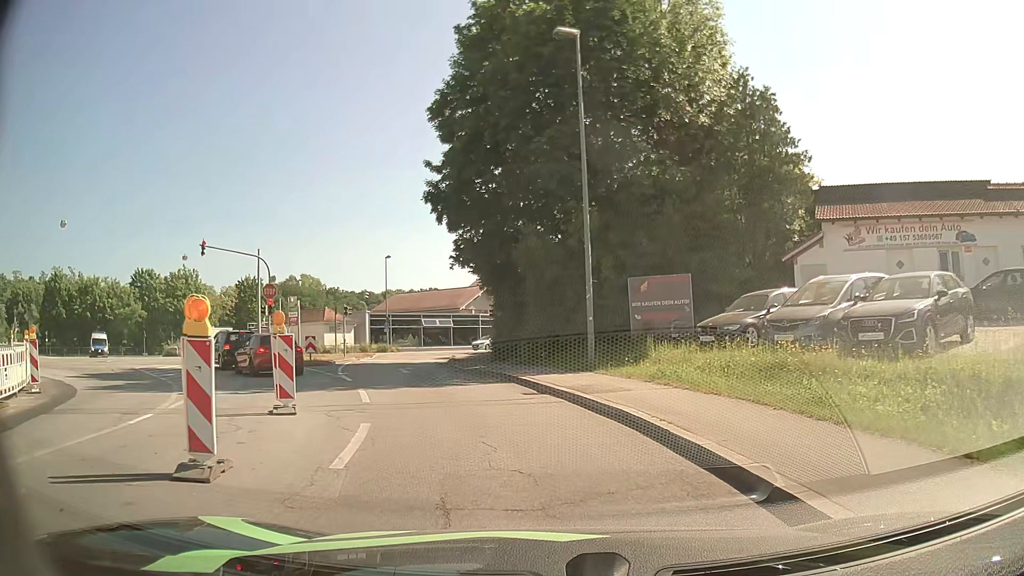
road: tertiary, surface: asphalt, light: Day
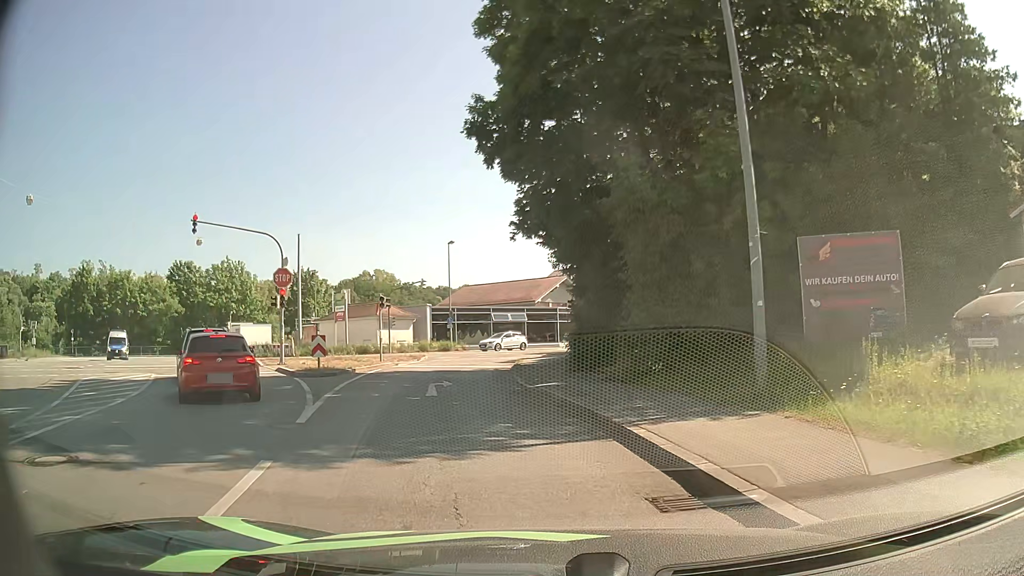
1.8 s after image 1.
(-0.5, +9.0) m; -7°
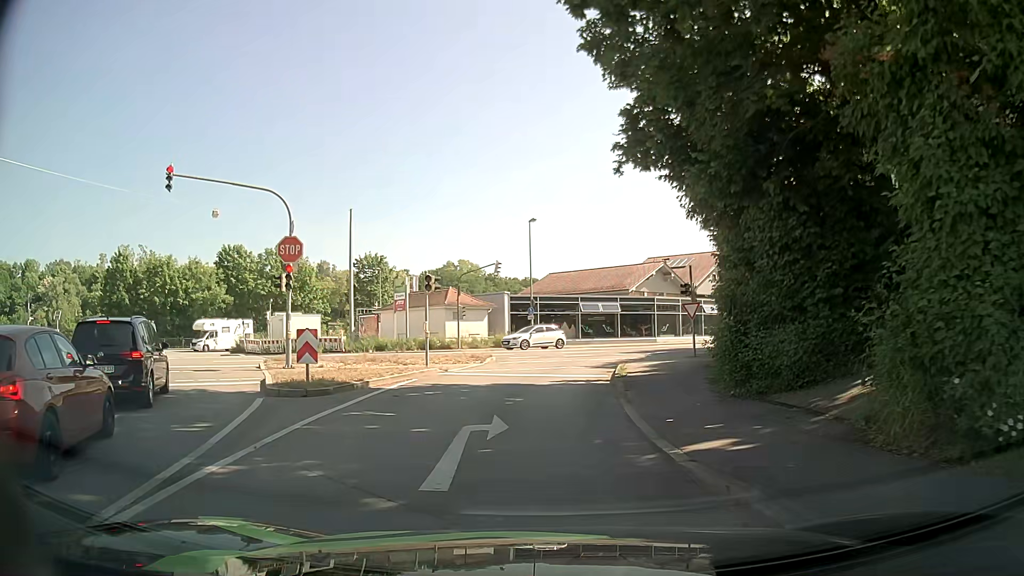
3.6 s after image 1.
(-0.6, +8.7) m; -7°
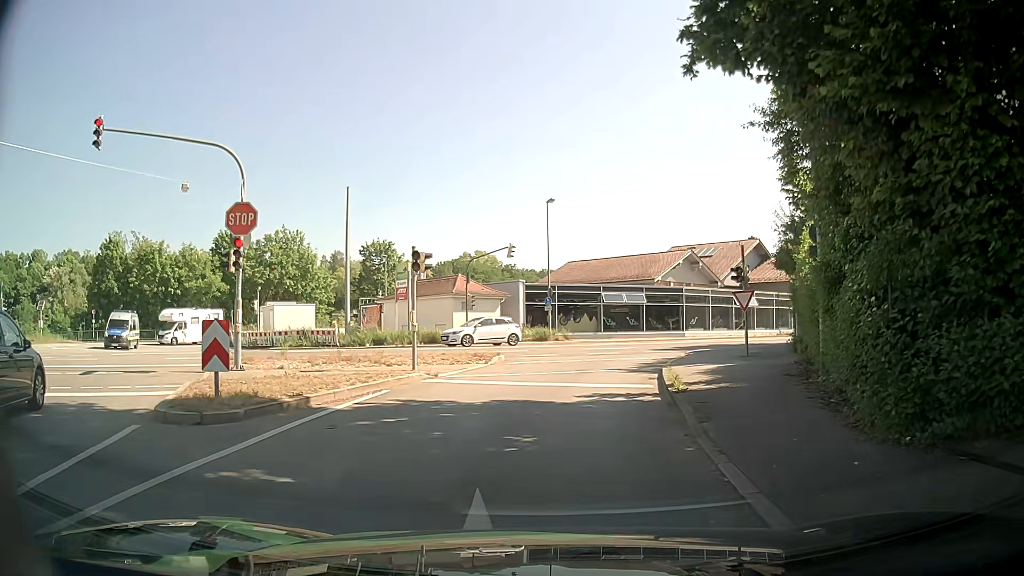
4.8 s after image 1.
(-0.2, +5.1) m; -3°
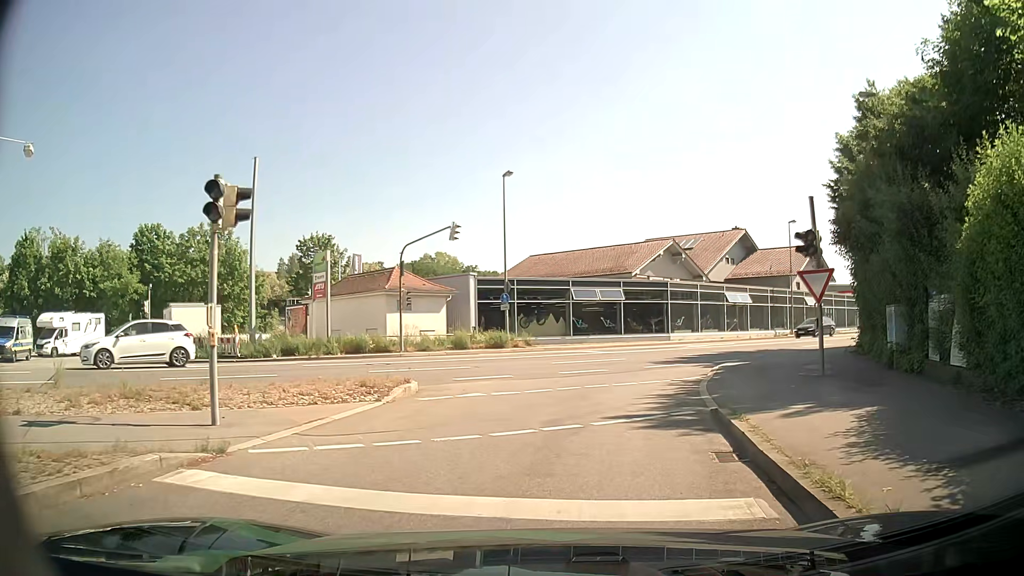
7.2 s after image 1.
(+0.2, +9.4) m; +3°
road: tertiary_link
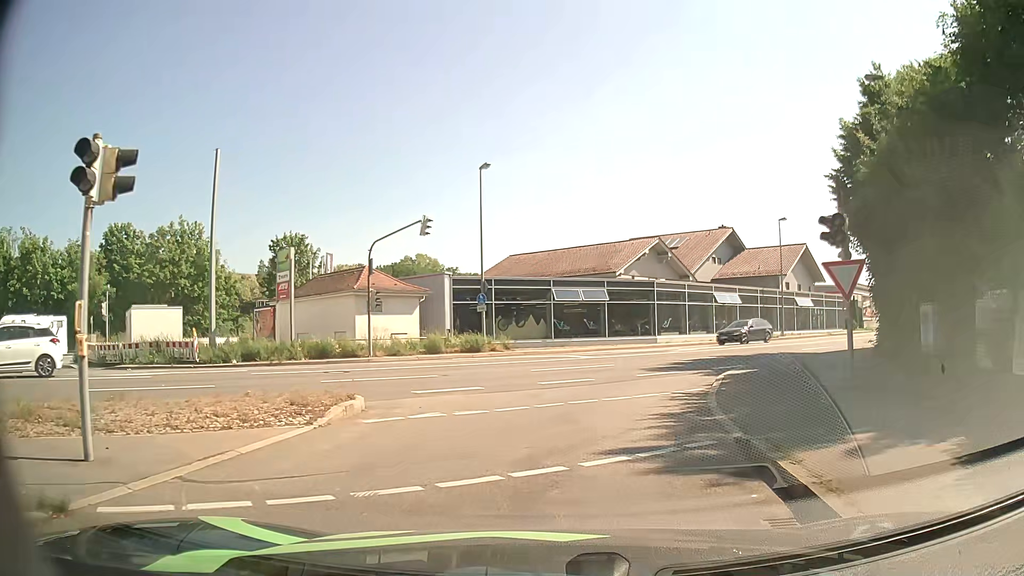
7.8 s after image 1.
(+0.1, +2.4) m; +3°
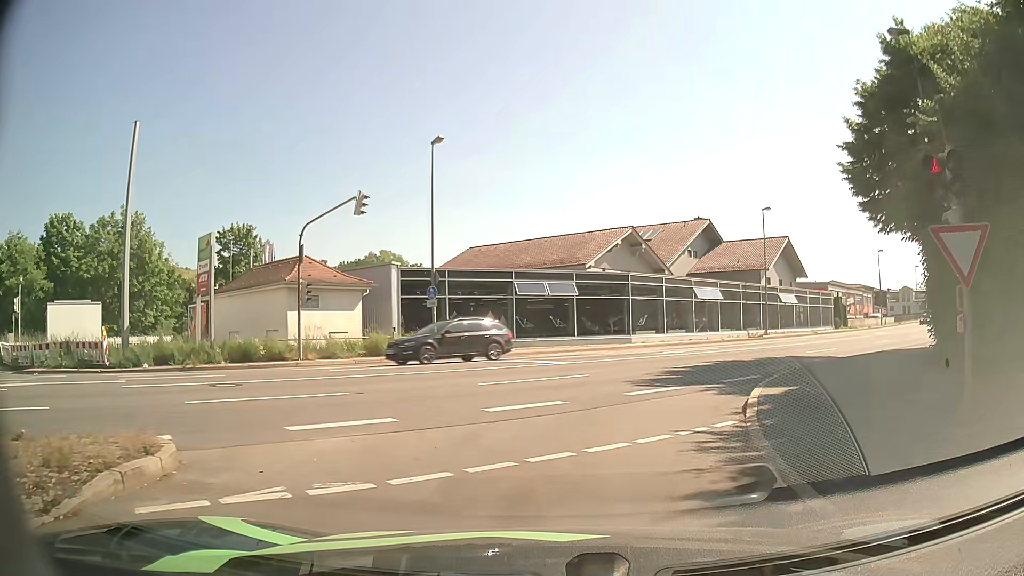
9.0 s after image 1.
(+0.1, +4.7) m; +1°
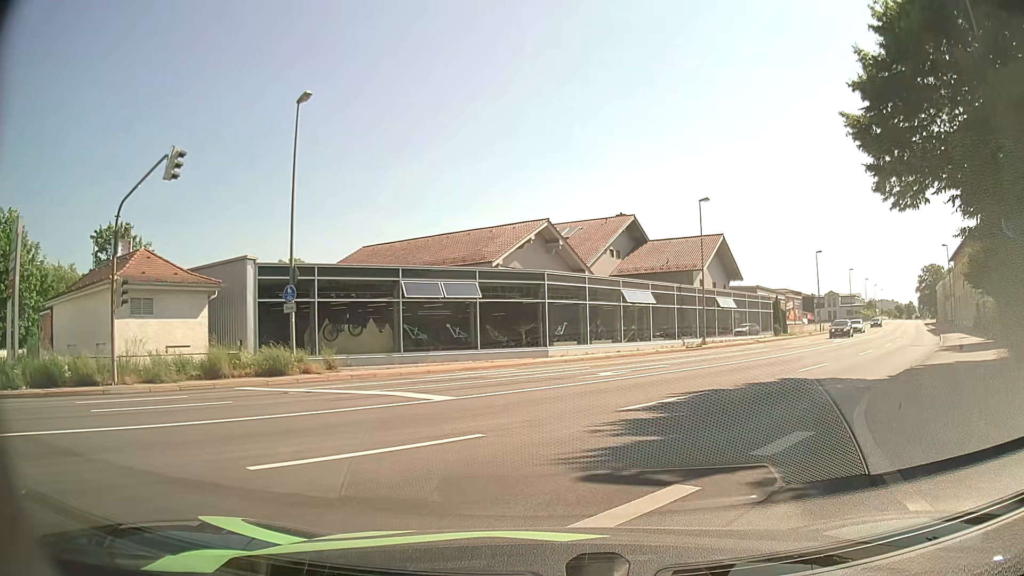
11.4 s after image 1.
(+0.6, +7.5) m; +7°
